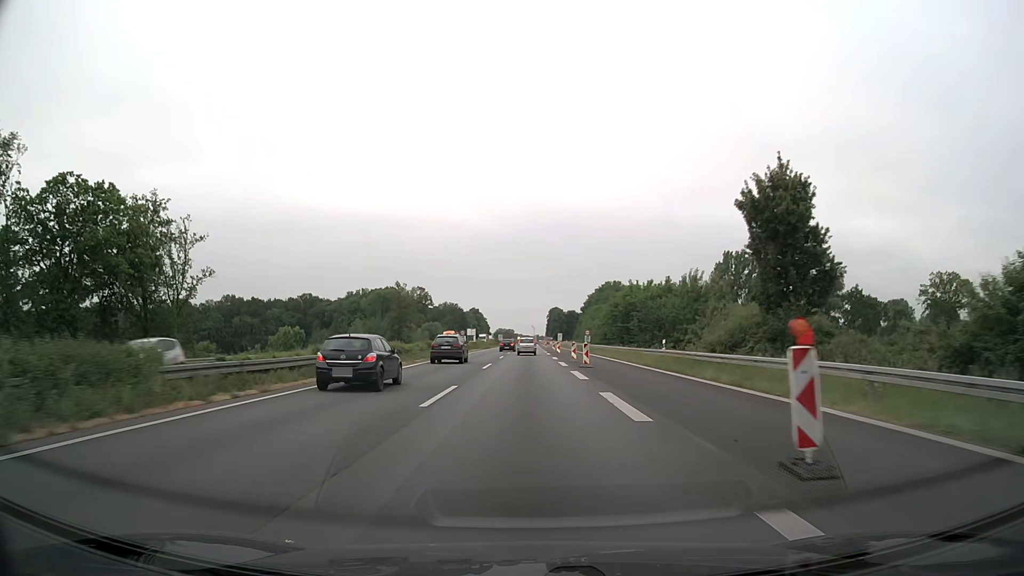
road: motorway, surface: asphalt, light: Day
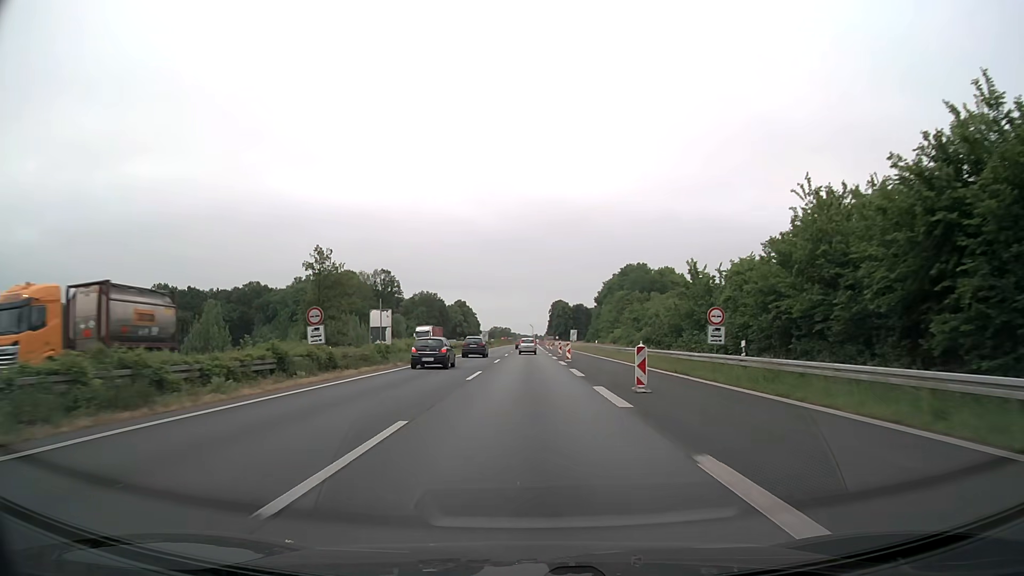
(-0.1, +62.5) m; 0°
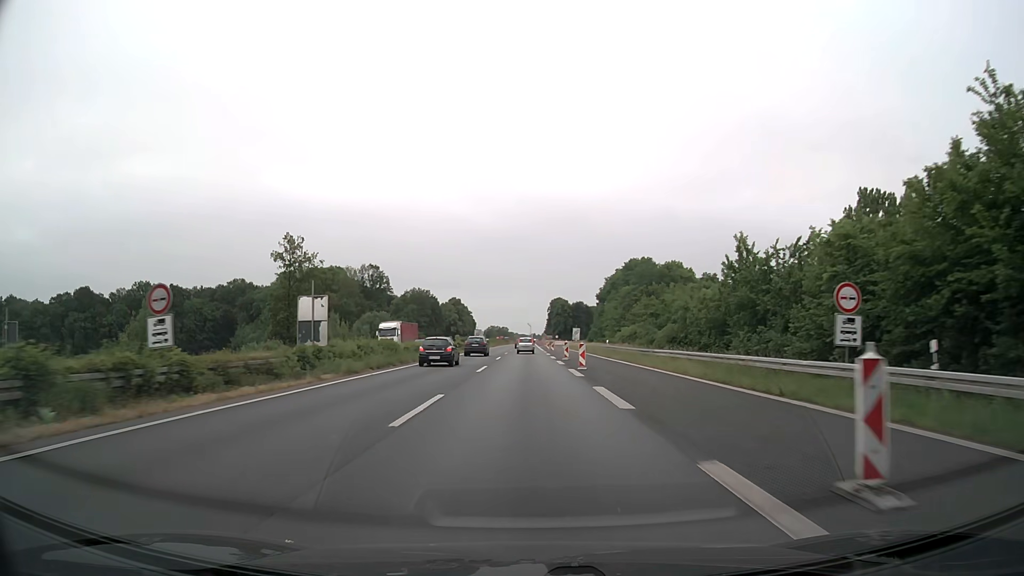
(0.0, +12.5) m; 0°
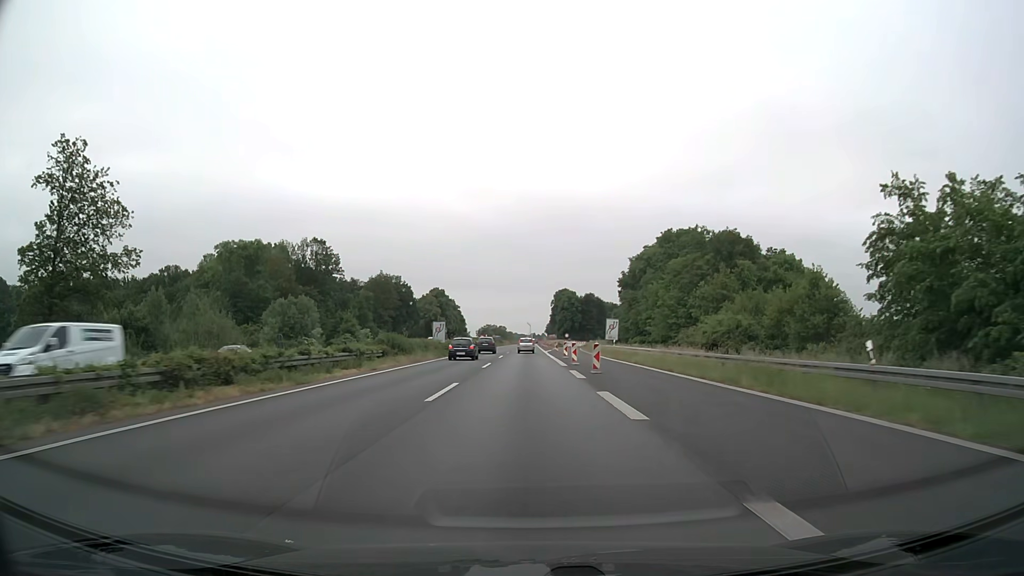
(+0.1, +49.9) m; 0°
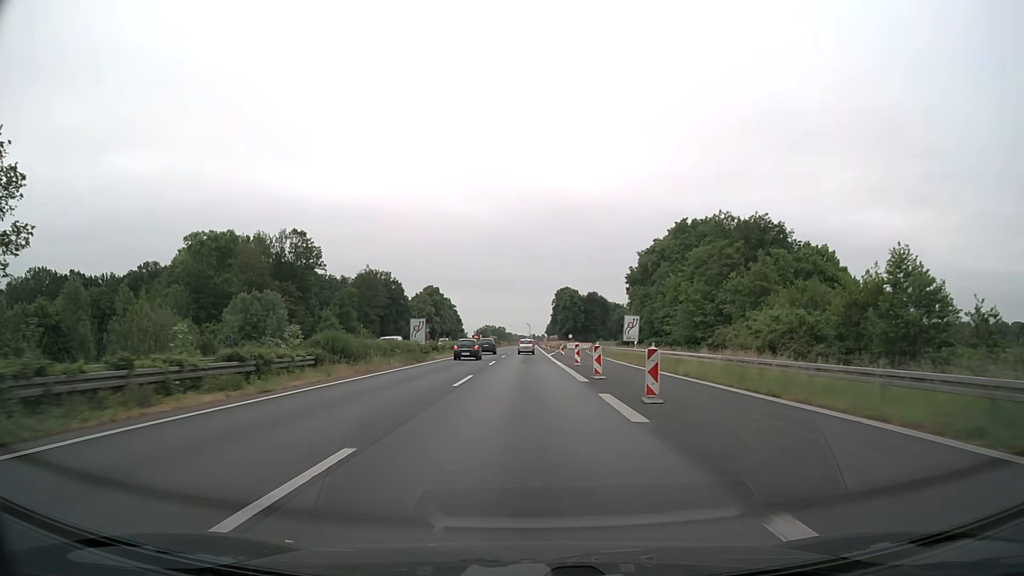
(0.0, +12.5) m; 0°
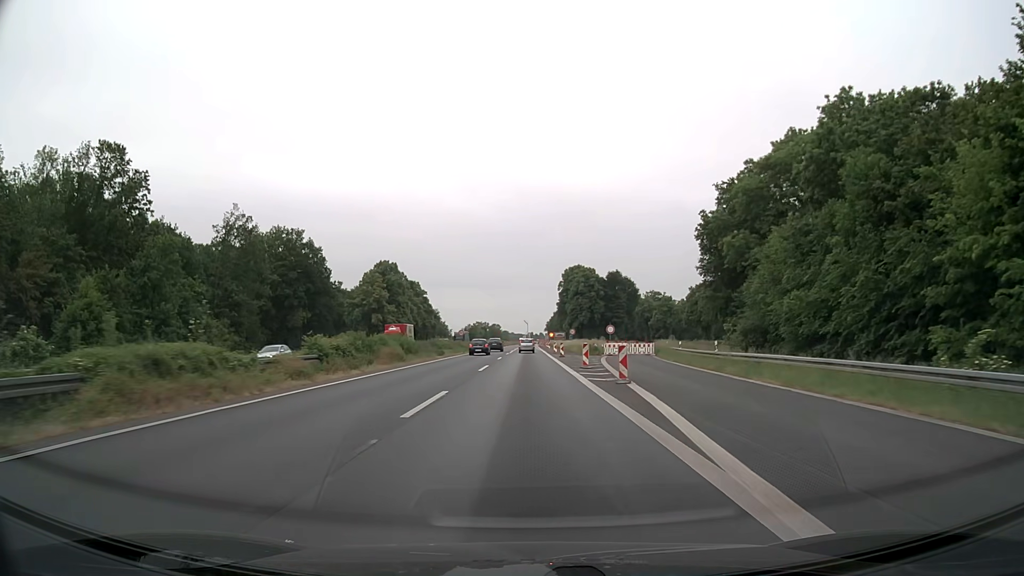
(+0.1, +62.4) m; 0°
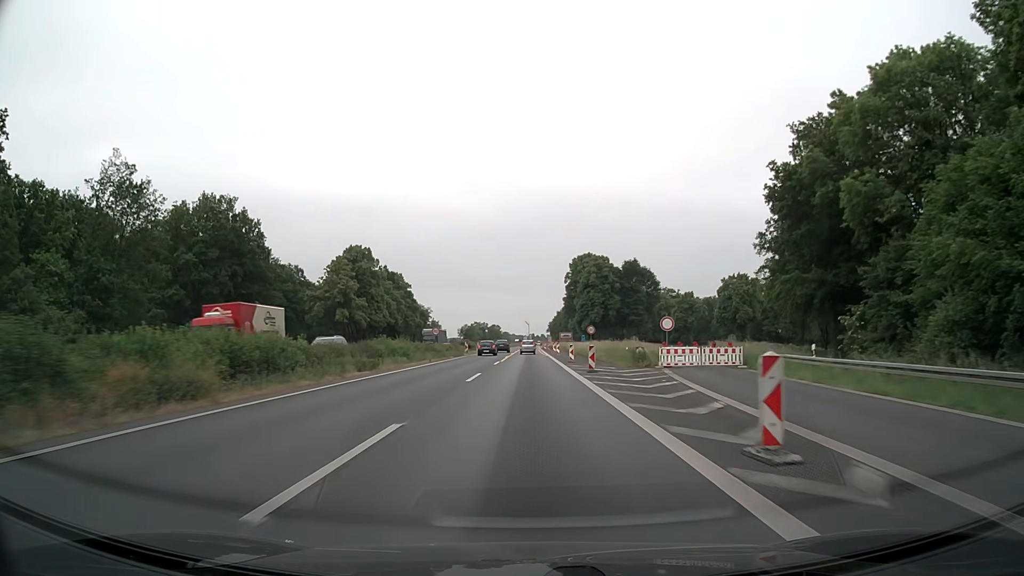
(-0.1, +25.0) m; 0°
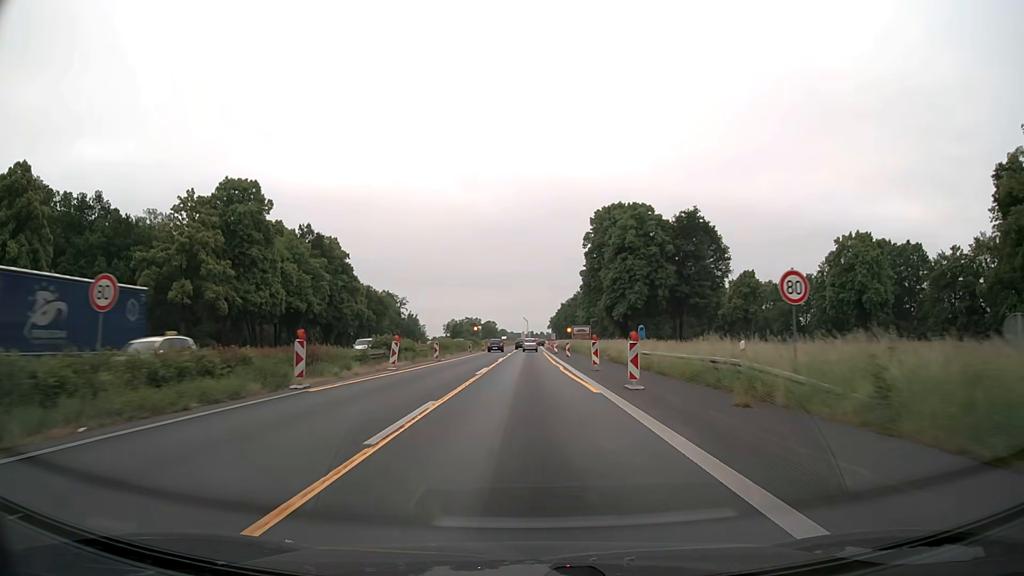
(+0.2, +50.0) m; 0°
(0, +10) (0, +20) (0, +30) (0, +40) (0, +50) (0, +60) (0, +70) (0, +80) (0, +90) (+1, +100) m
